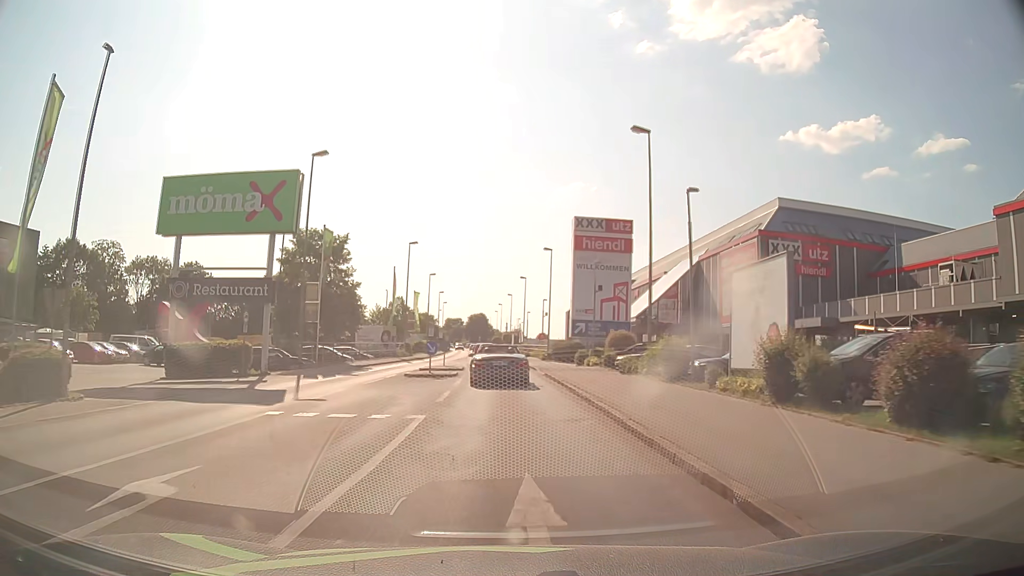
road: tertiary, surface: asphalt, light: Day
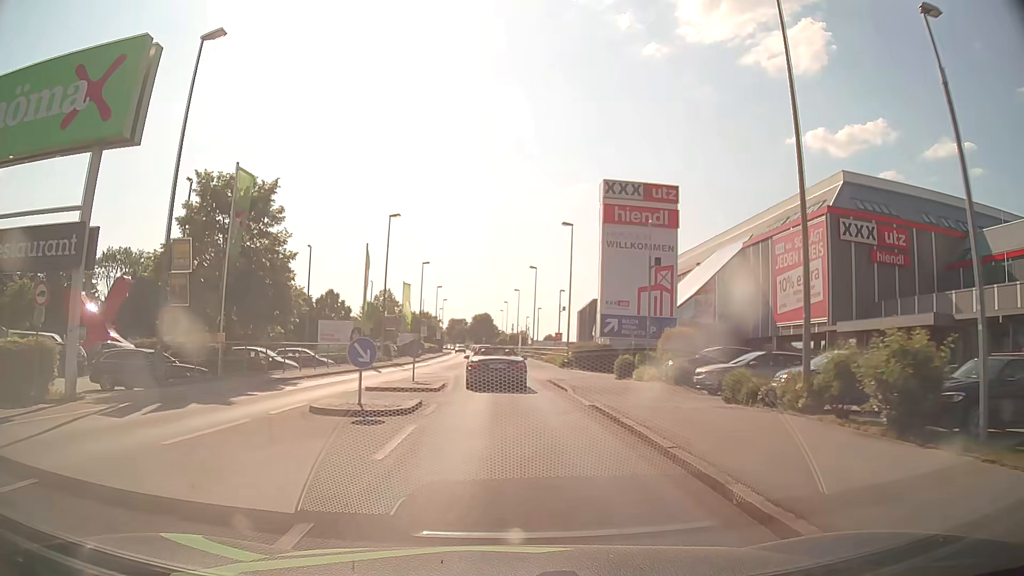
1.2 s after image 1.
(-0.1, +13.7) m; 0°
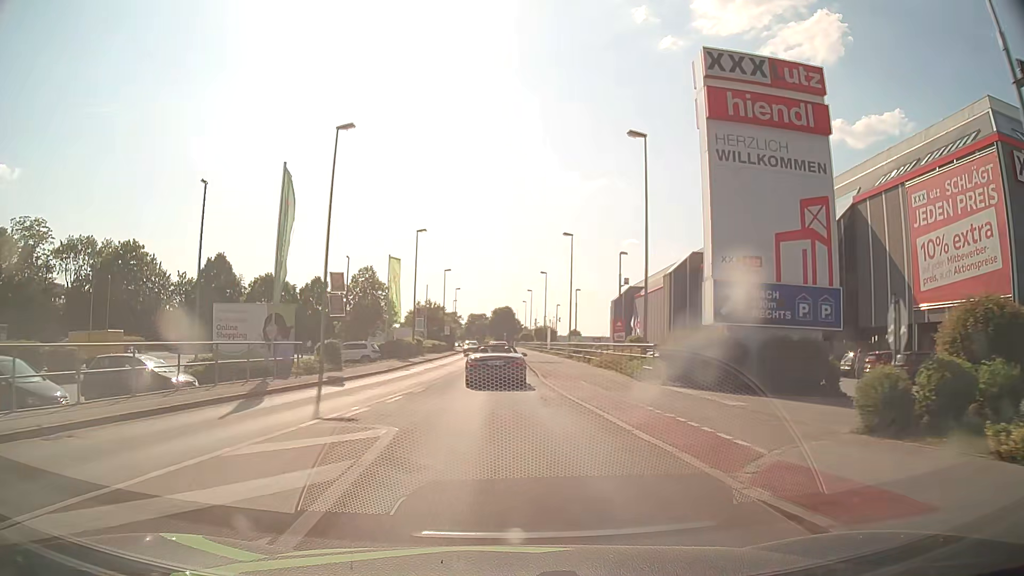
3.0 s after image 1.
(-0.3, +20.0) m; -2°
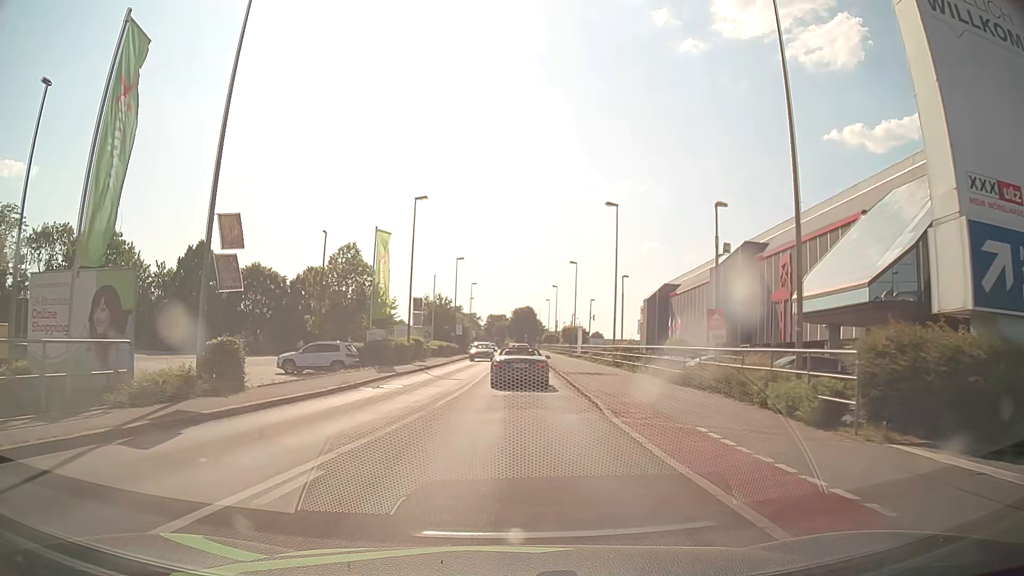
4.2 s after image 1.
(-0.2, +12.9) m; -2°
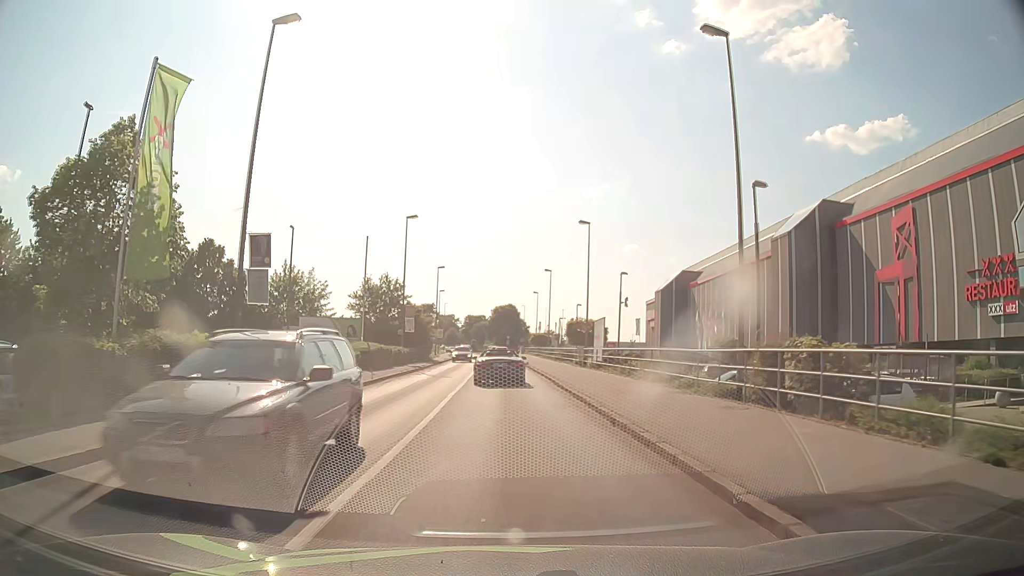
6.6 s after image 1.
(+0.3, +24.8) m; +2°
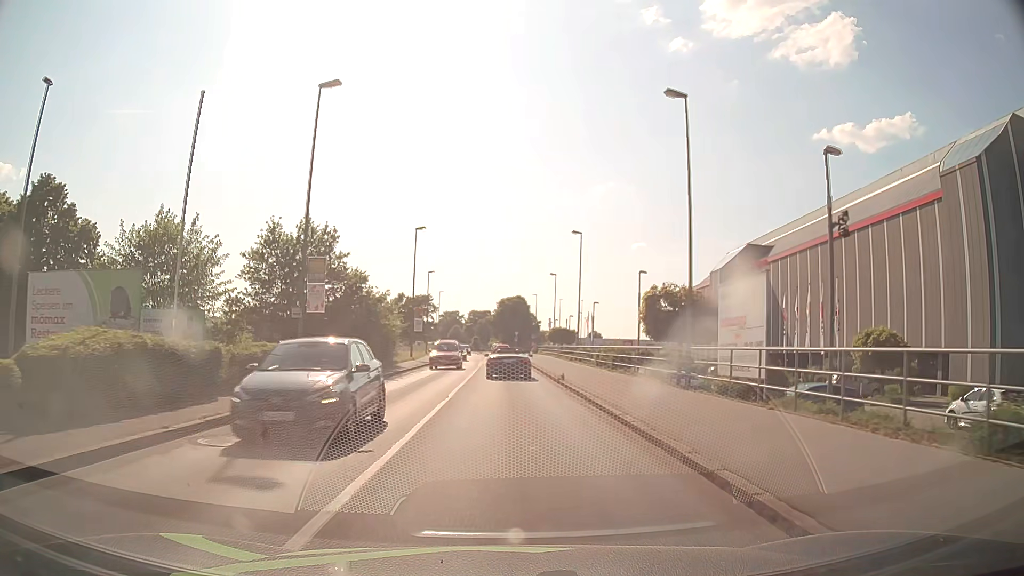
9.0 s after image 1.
(-0.3, +24.6) m; -1°
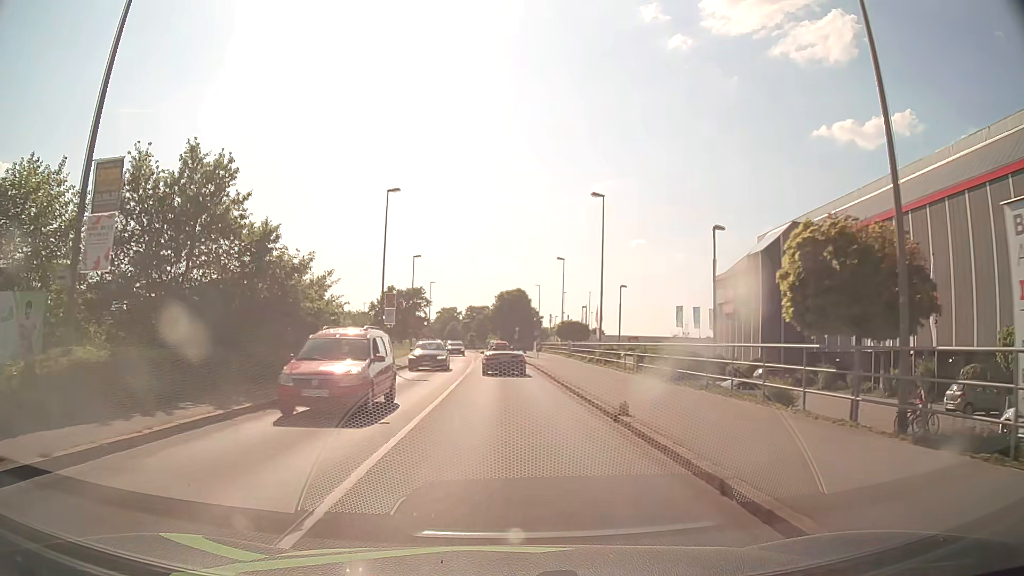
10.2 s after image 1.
(0.0, +12.6) m; 0°
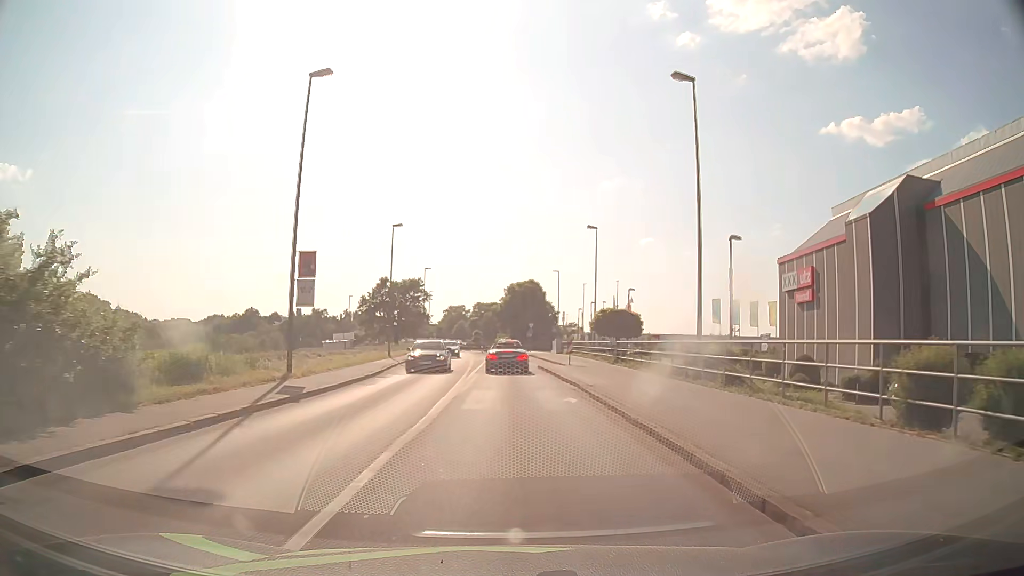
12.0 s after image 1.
(-0.2, +18.5) m; -1°
(0, +10) (0, +20) (0, +30) (0, +40) (0, +50) (0, +60) (0, +70) (+1, +80) (+1, +90) (+4, +99) m
